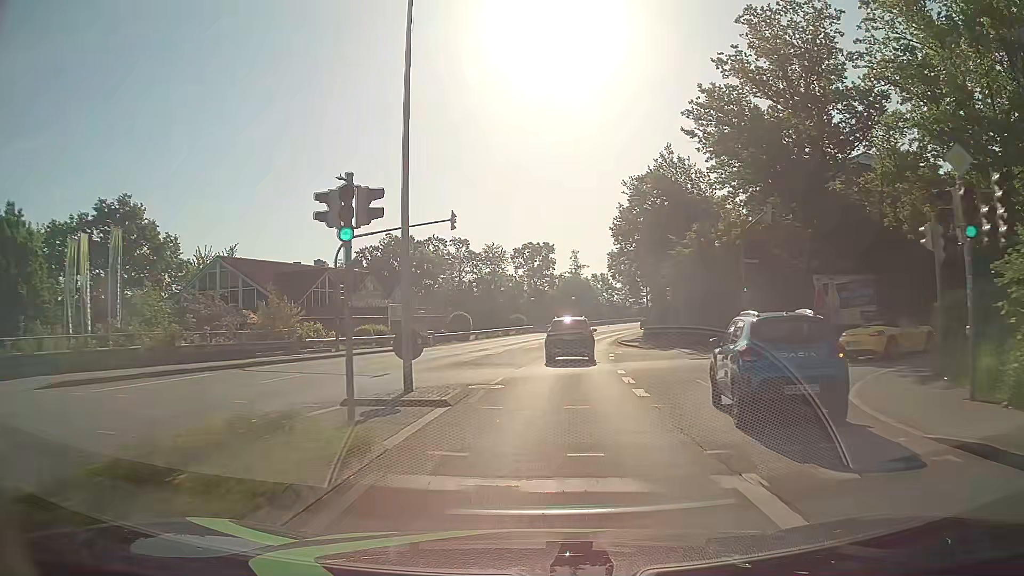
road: tertiary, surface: asphalt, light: Day
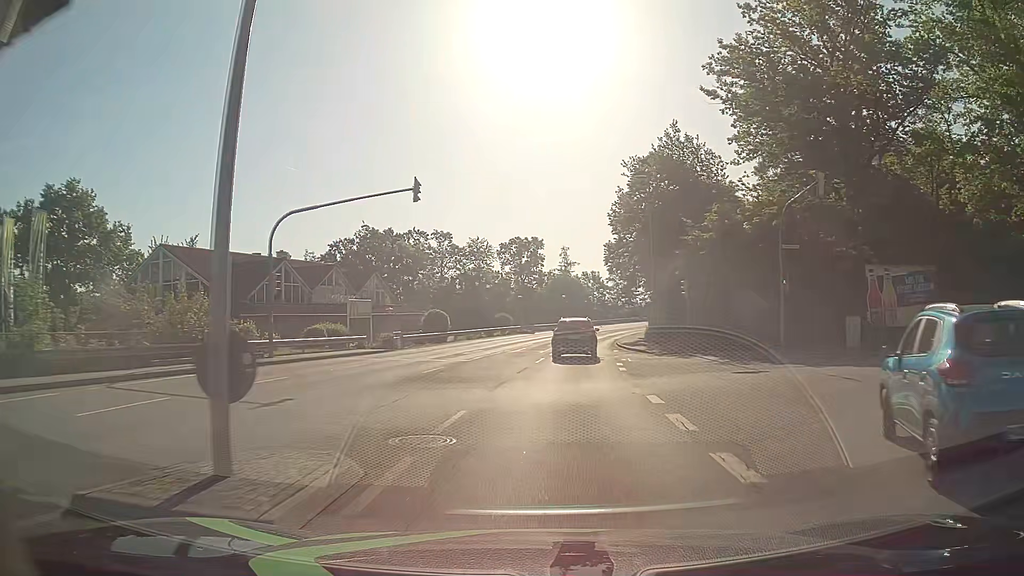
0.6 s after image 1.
(+0.1, +7.2) m; 0°
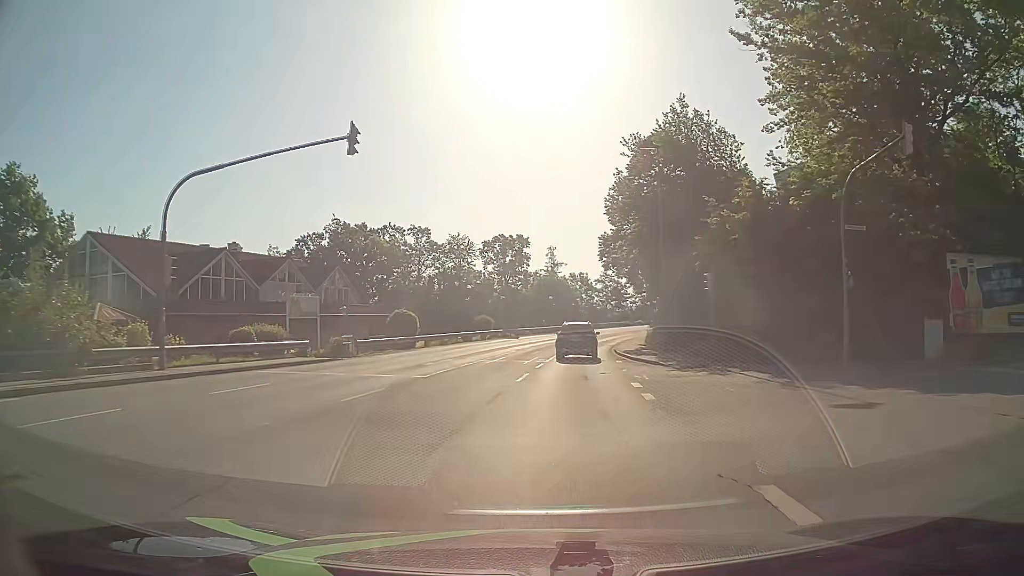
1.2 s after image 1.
(+0.2, +7.4) m; +2°
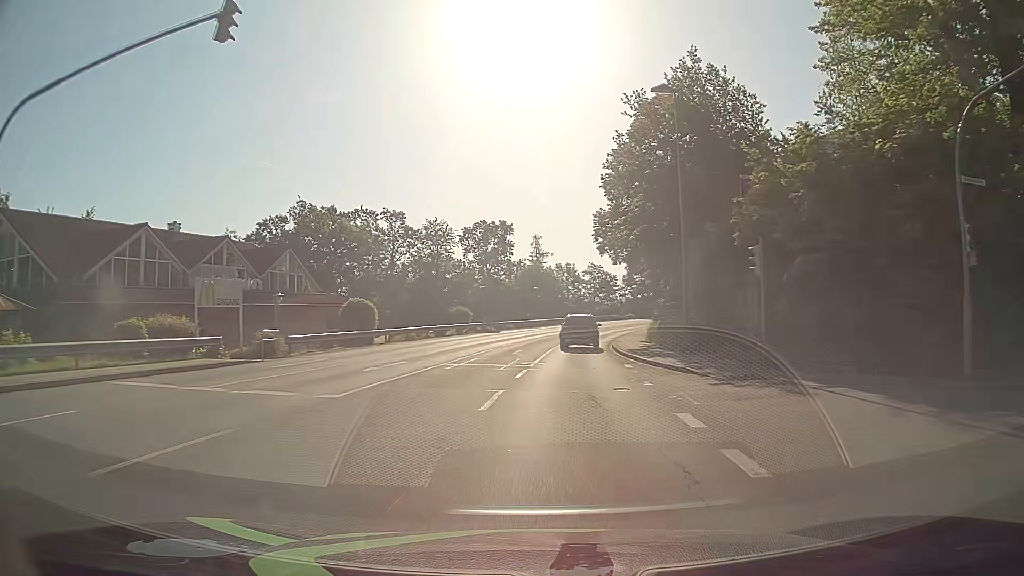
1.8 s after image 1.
(+0.1, +7.5) m; +2°
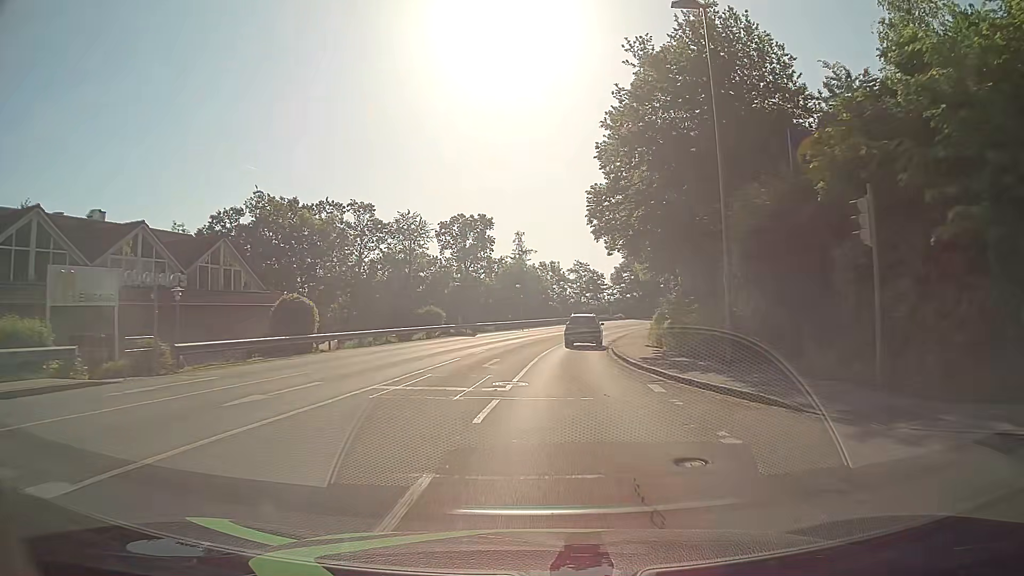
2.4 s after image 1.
(0.0, +7.6) m; +1°
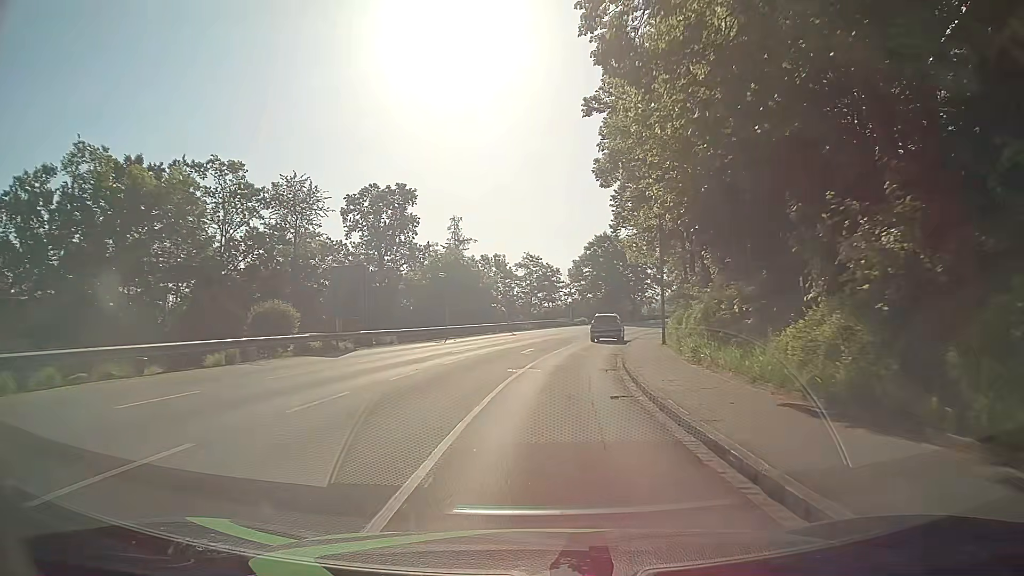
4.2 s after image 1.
(+0.9, +23.2) m; +5°
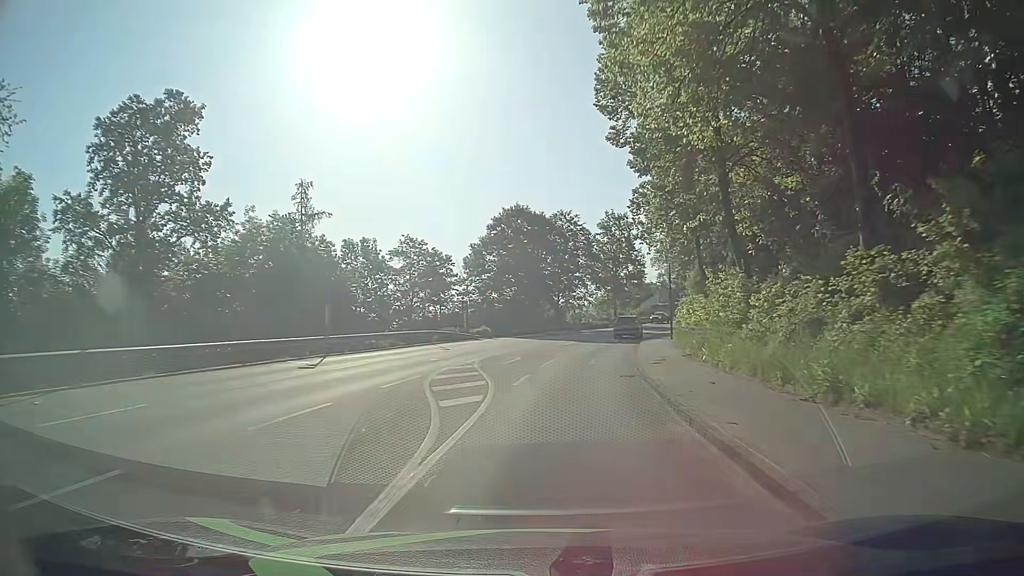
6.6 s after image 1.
(+2.0, +30.7) m; +8°
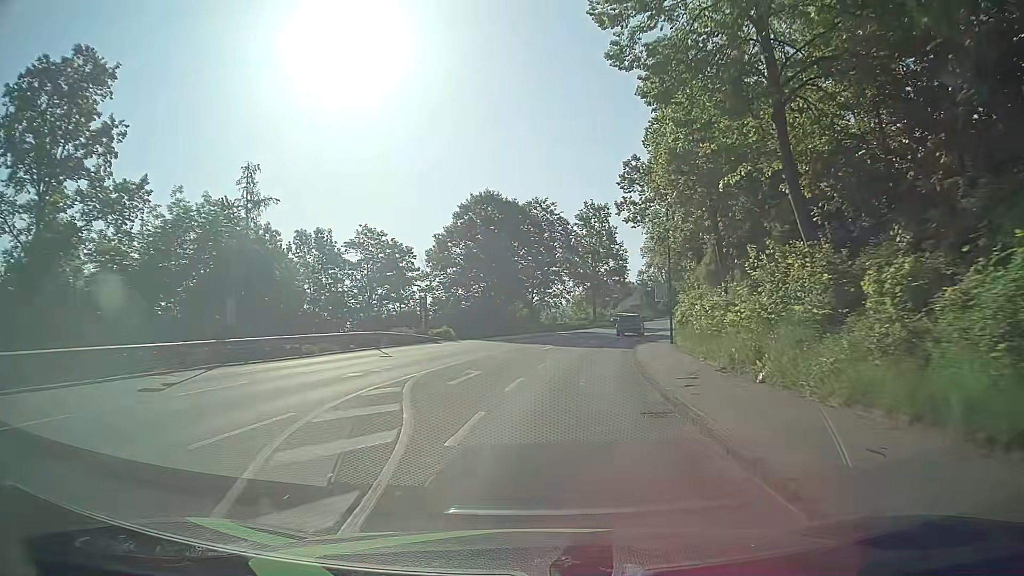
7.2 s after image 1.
(+0.1, +7.6) m; +2°
(0, +10) (+1, +20) (+2, +30) (+4, +40) (+7, +49) (+9, +59) (+12, +69) (+16, +78) (+20, +87) (+25, +96) m
